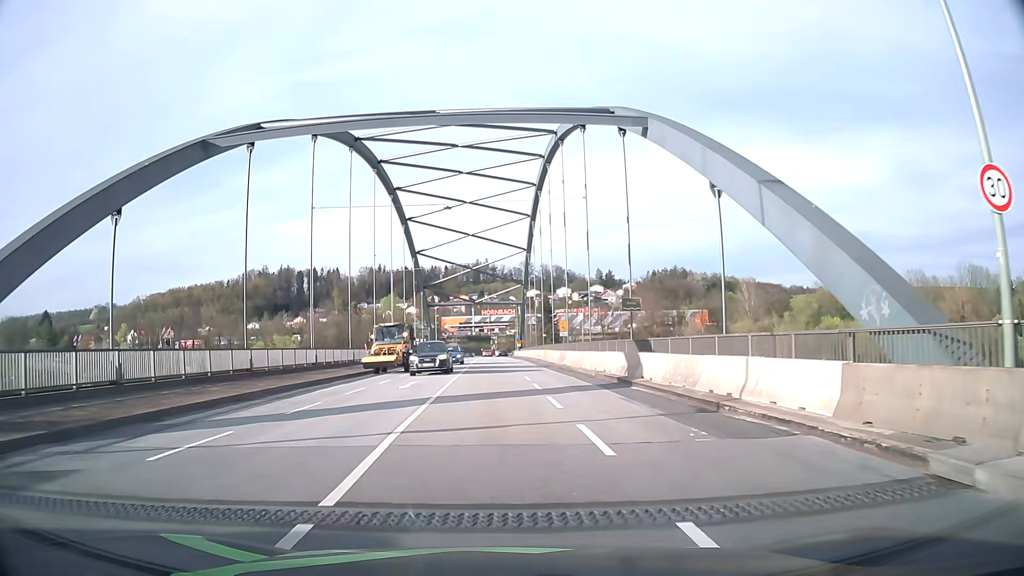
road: primary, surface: asphalt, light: Day
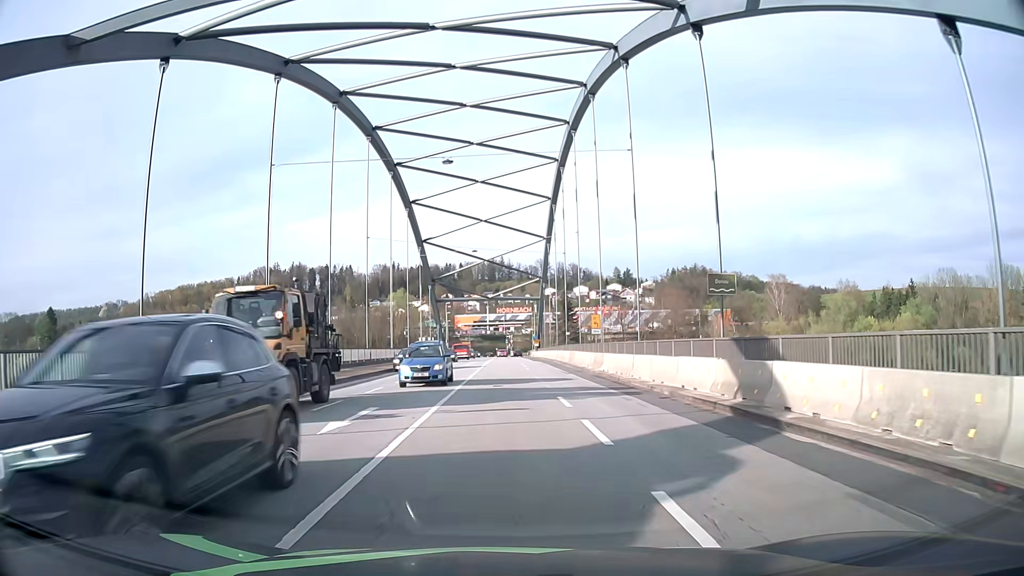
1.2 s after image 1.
(-0.2, +10.9) m; -1°
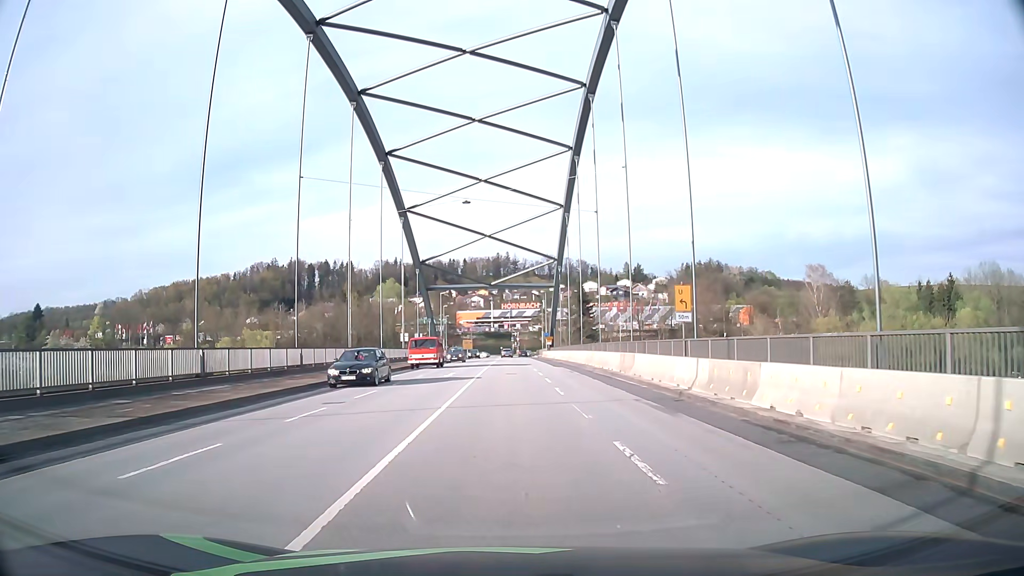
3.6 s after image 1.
(-0.2, +20.5) m; -1°
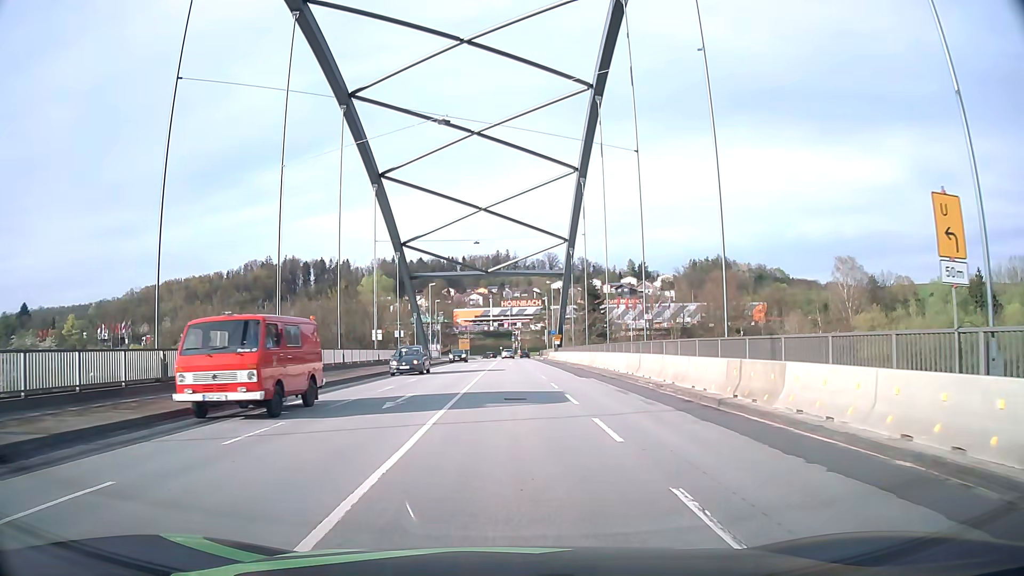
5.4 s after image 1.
(+0.1, +15.2) m; 0°
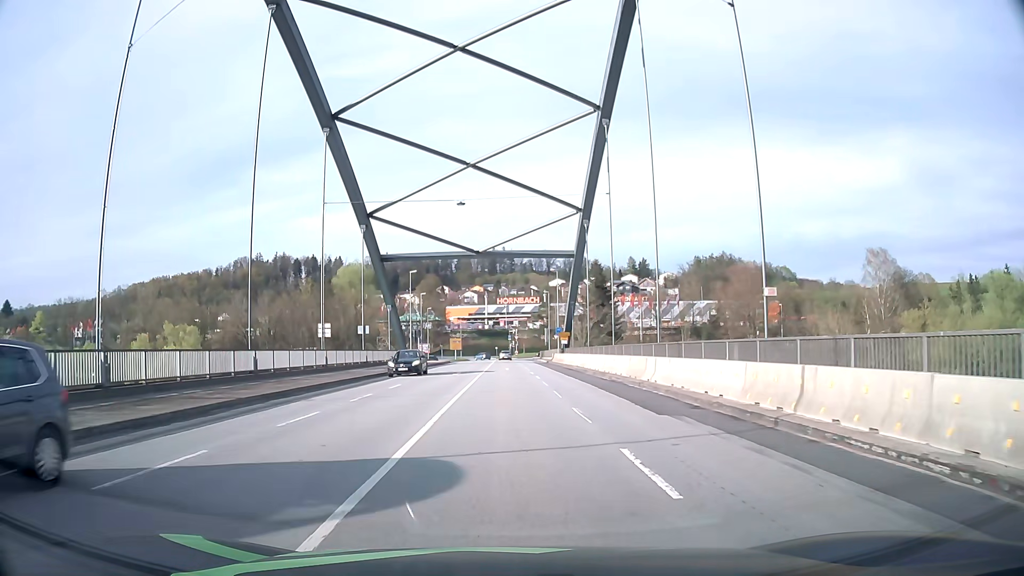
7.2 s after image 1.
(+0.1, +15.5) m; +1°
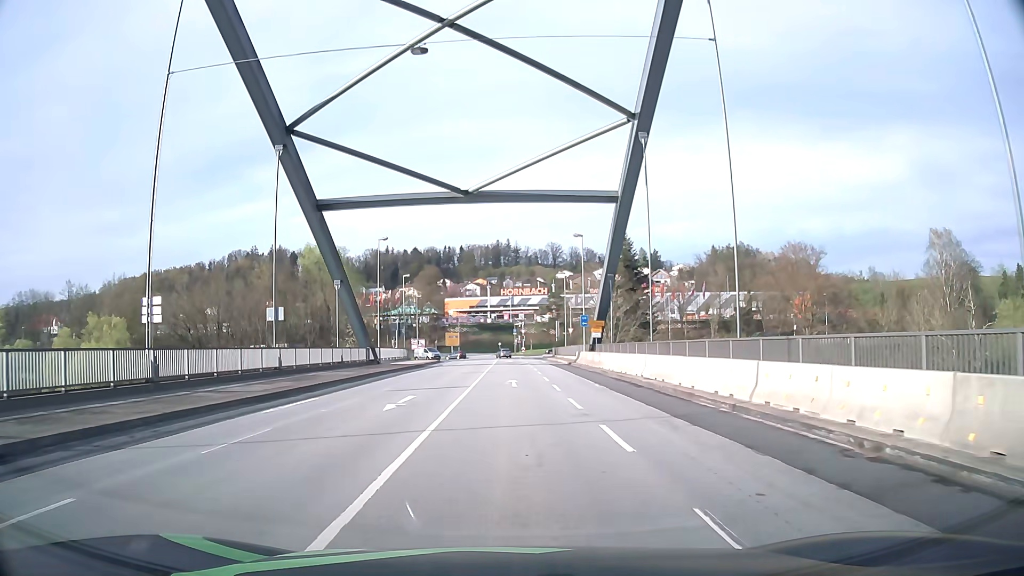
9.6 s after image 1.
(0.0, +21.6) m; 0°
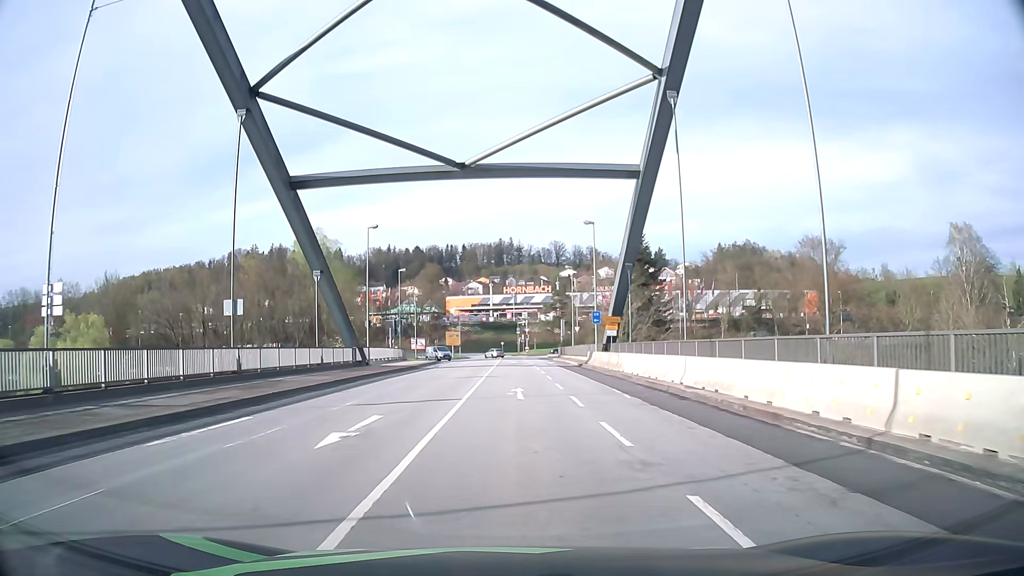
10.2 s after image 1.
(0.0, +5.5) m; 0°
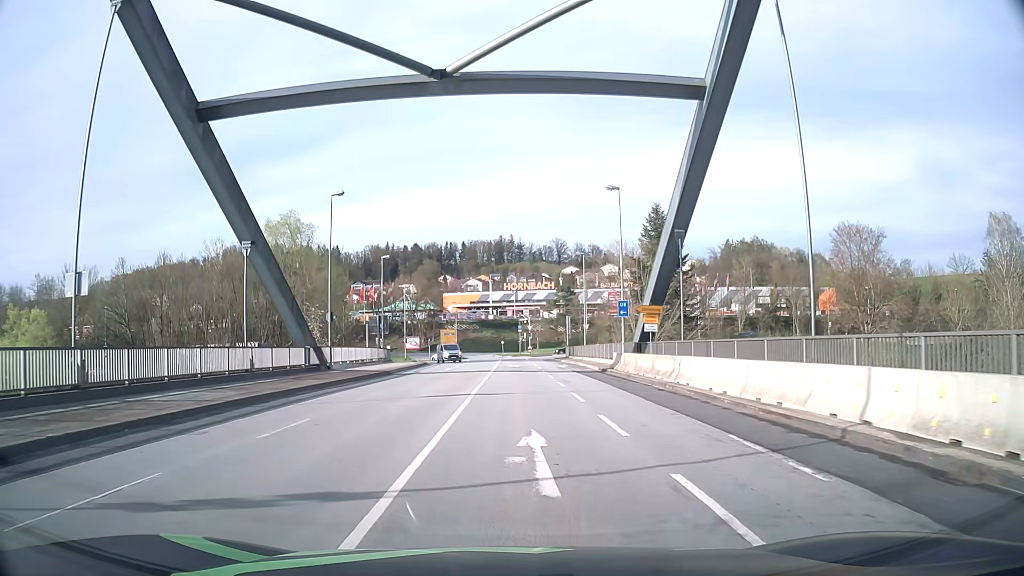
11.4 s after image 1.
(-0.1, +11.0) m; 0°
